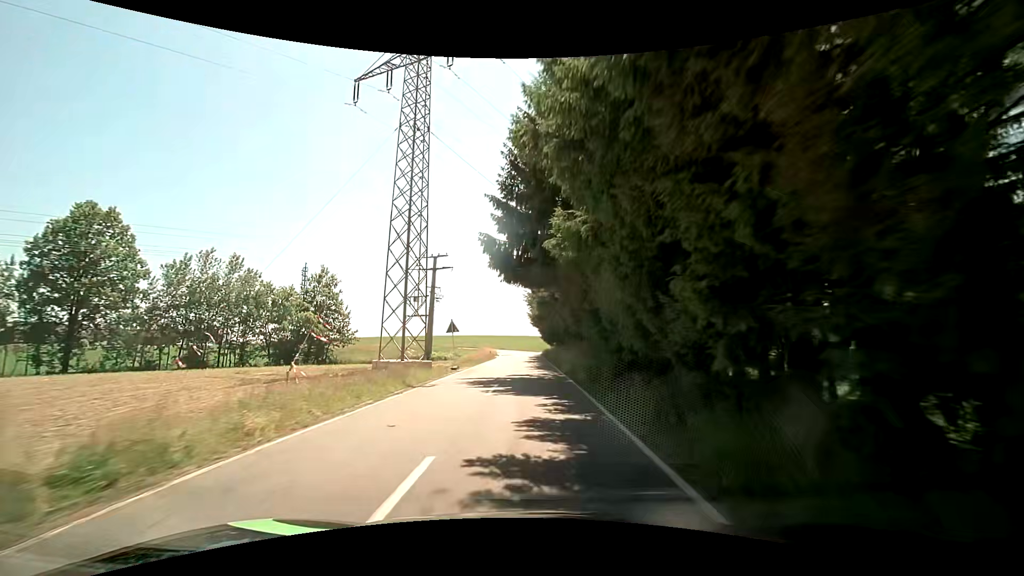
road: tertiary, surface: asphalt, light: Day
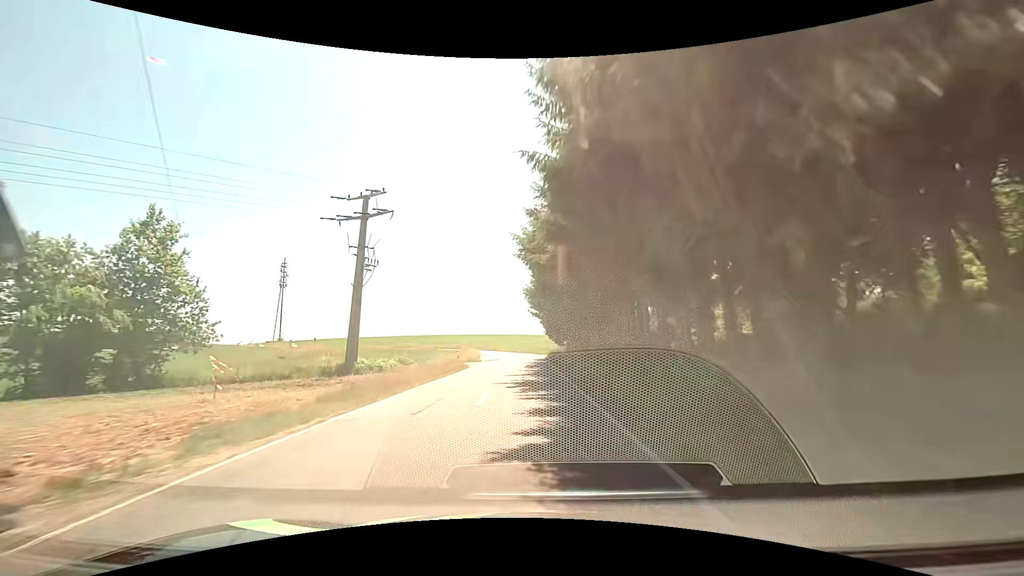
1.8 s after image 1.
(+0.2, +26.0) m; +1°
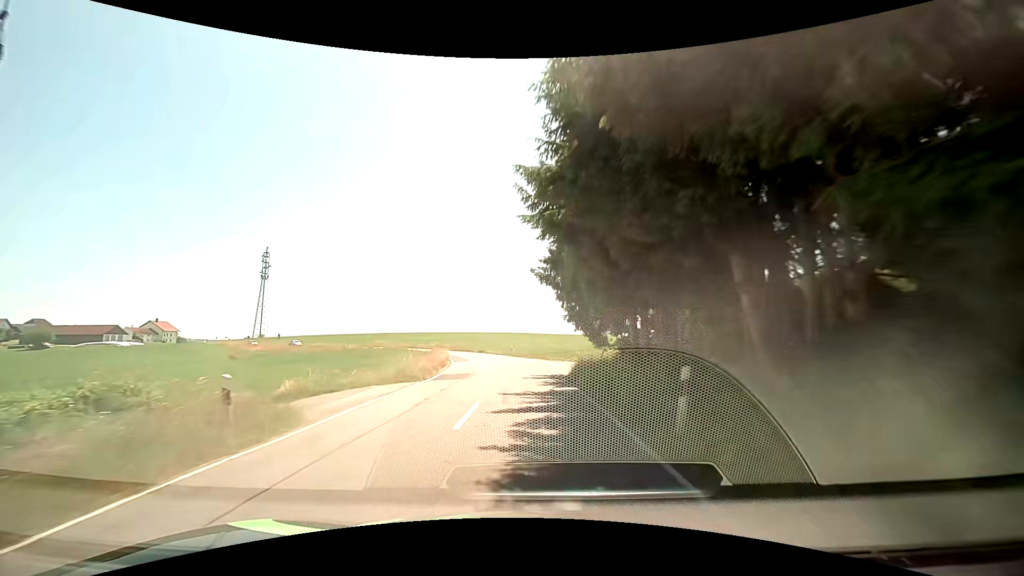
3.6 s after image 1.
(-0.3, +26.5) m; -1°
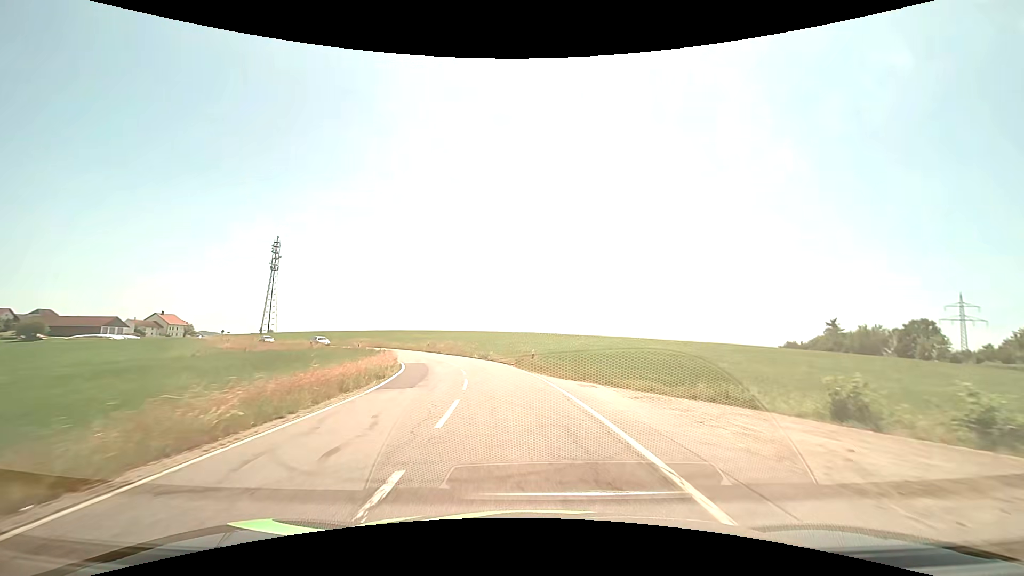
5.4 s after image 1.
(-0.5, +25.7) m; -3°
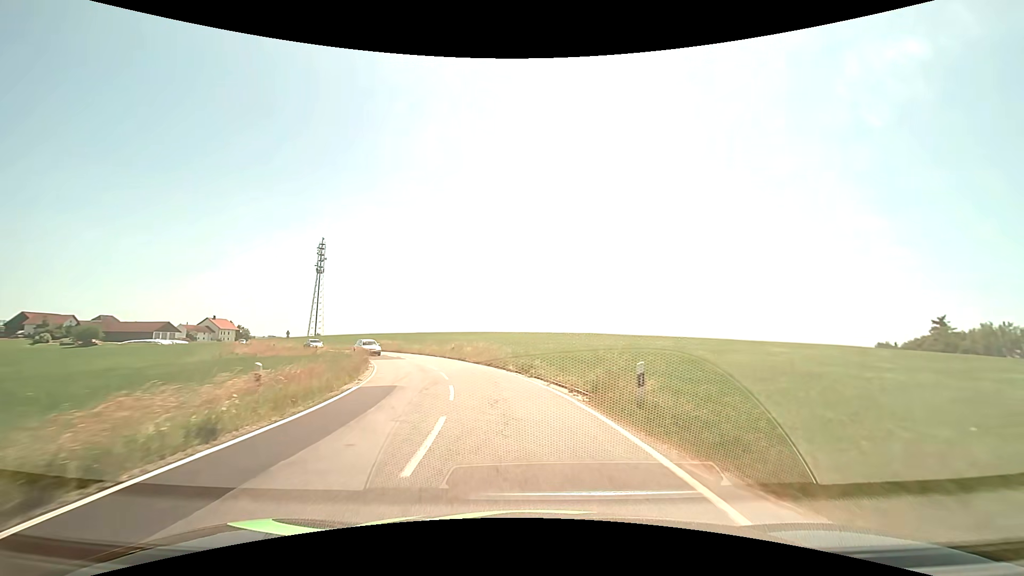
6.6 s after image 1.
(-0.7, +16.2) m; -5°
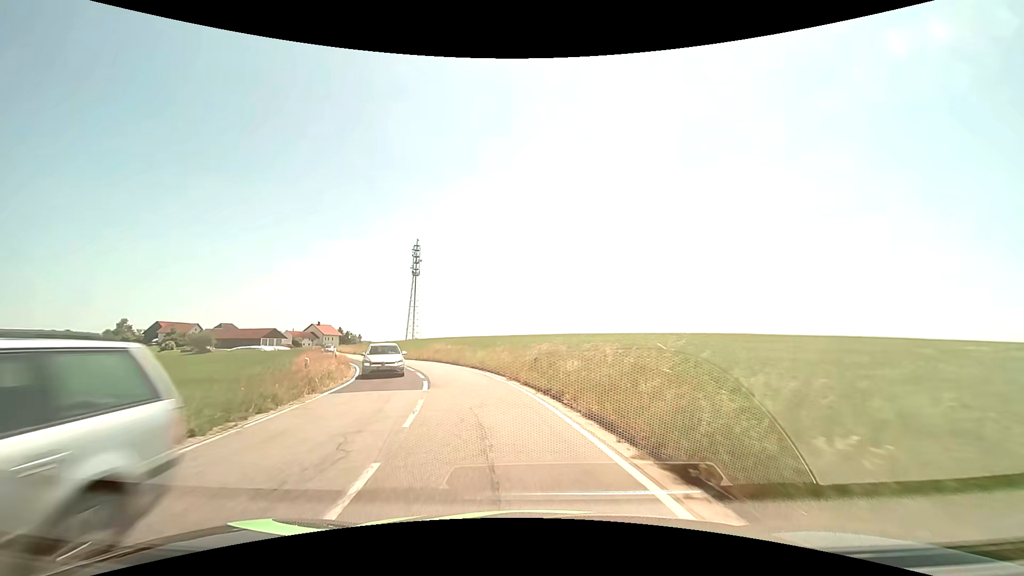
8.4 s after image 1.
(-2.6, +22.7) m; -12°
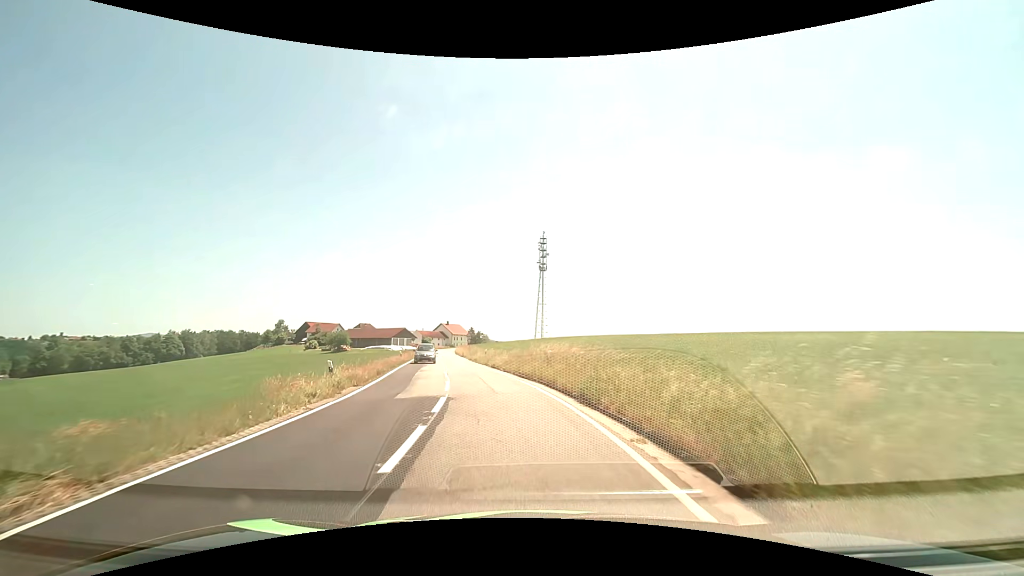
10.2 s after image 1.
(-2.8, +21.0) m; -15°
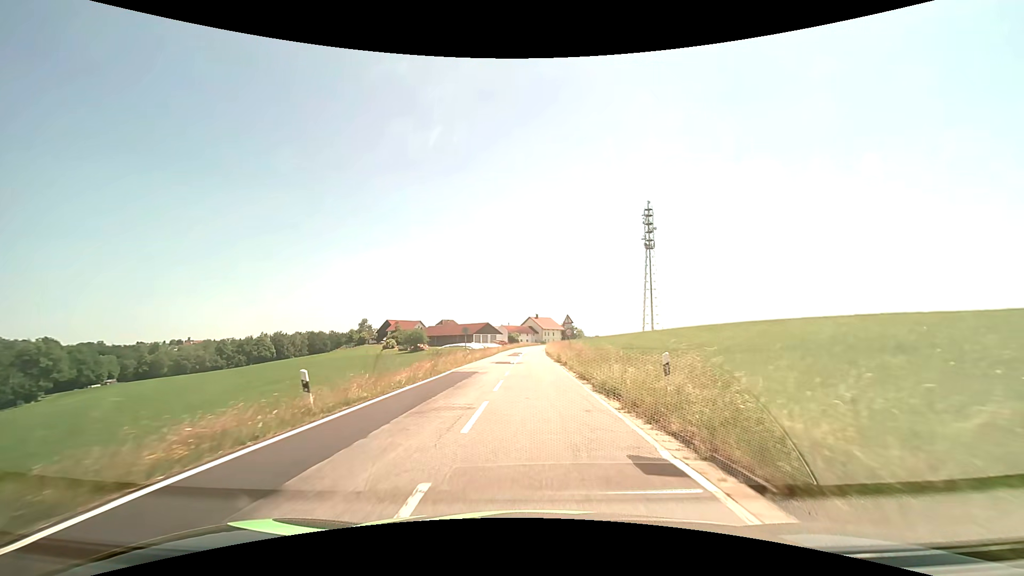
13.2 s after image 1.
(-5.0, +33.8) m; -11°
(0, +10) (0, +20) (0, +30) (0, +40) (0, +50) (0, +60) (0, +70) (0, +80) (+1, +90) (+1, +100) m
